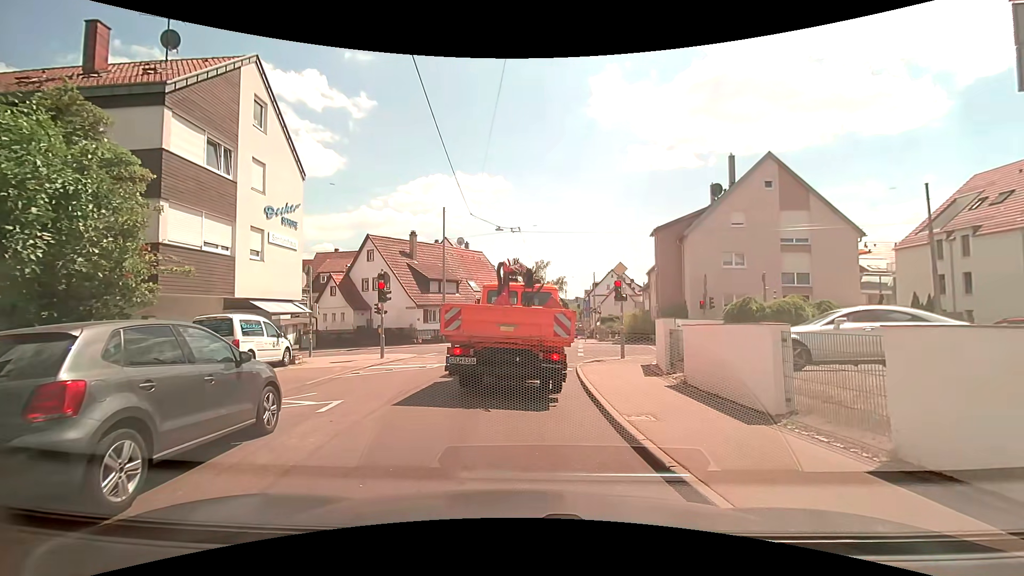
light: Day
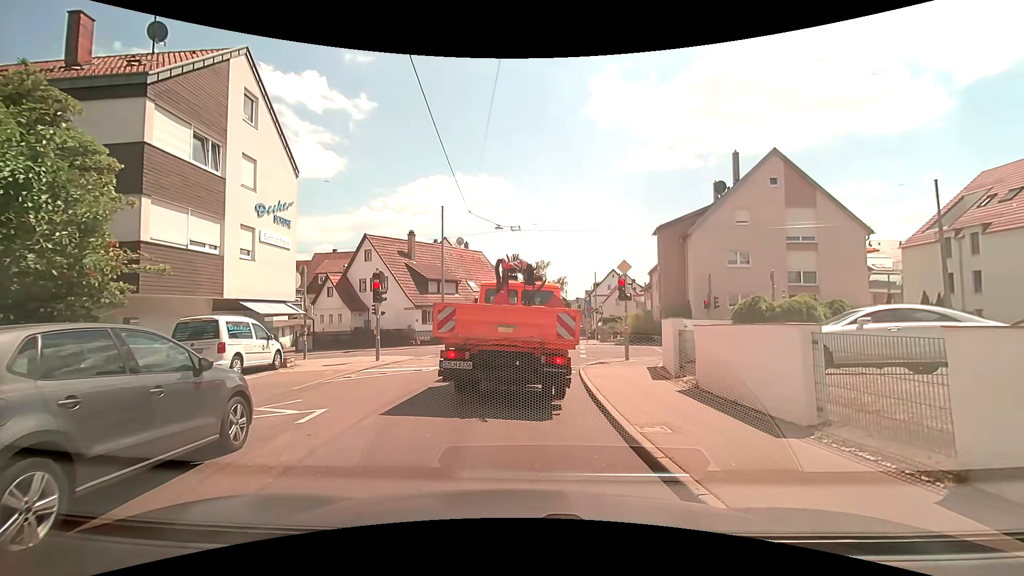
(0.0, +0.7) m; 0°
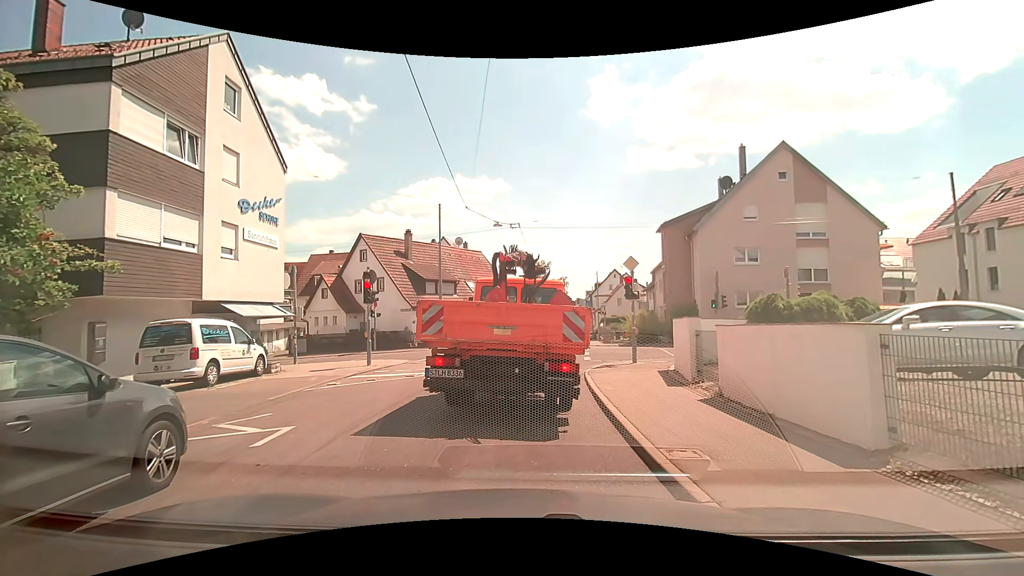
(0.0, +1.1) m; 0°
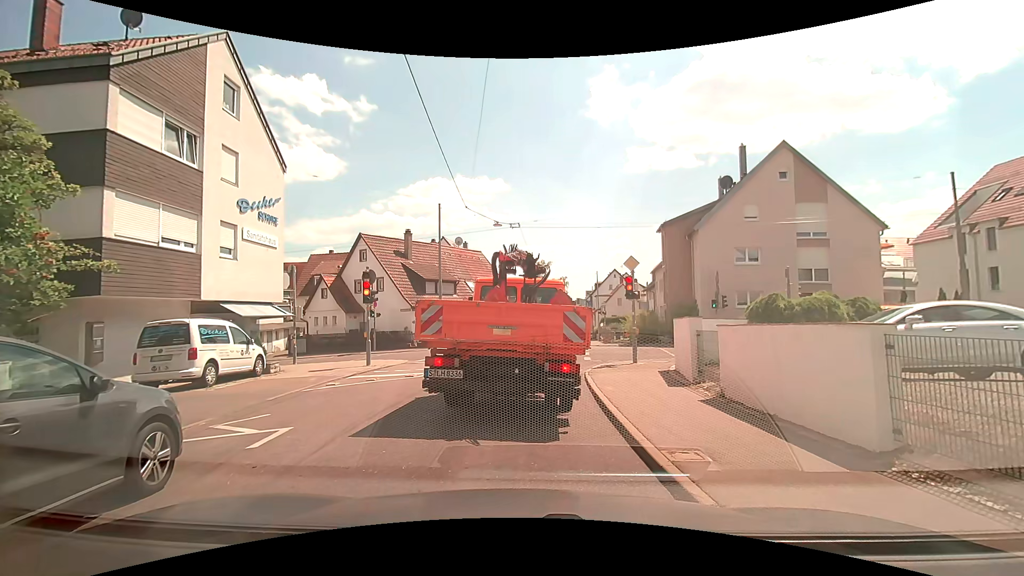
(0.0, +0.1) m; 0°
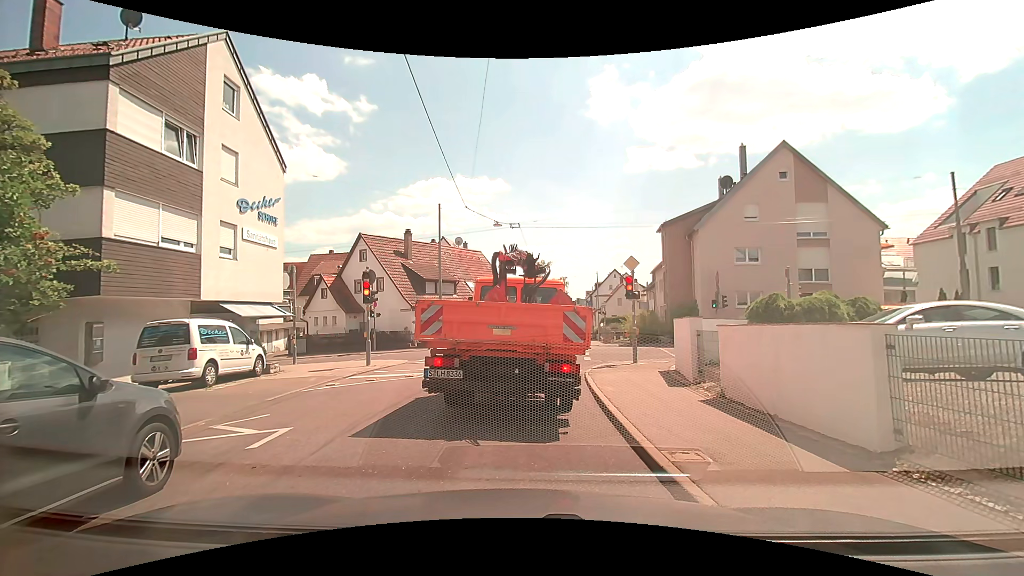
(0.0, 0.0) m; 0°
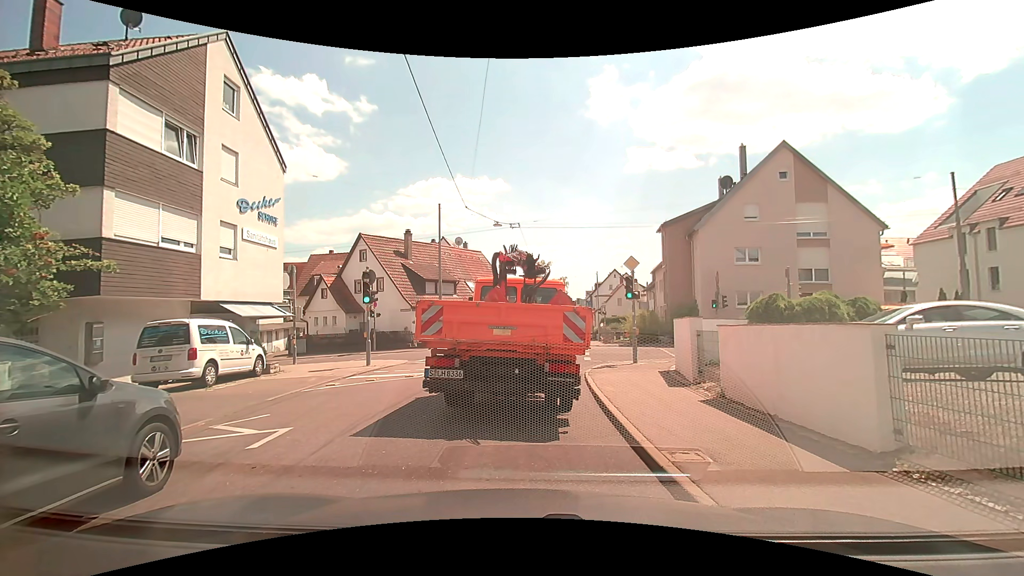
(0.0, 0.0) m; 0°
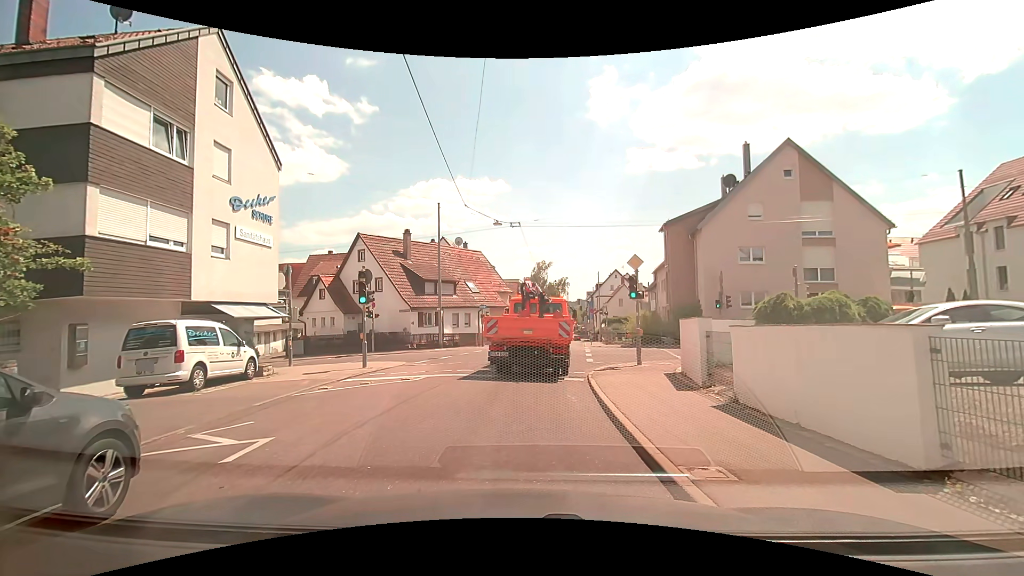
(0.0, +0.5) m; 0°
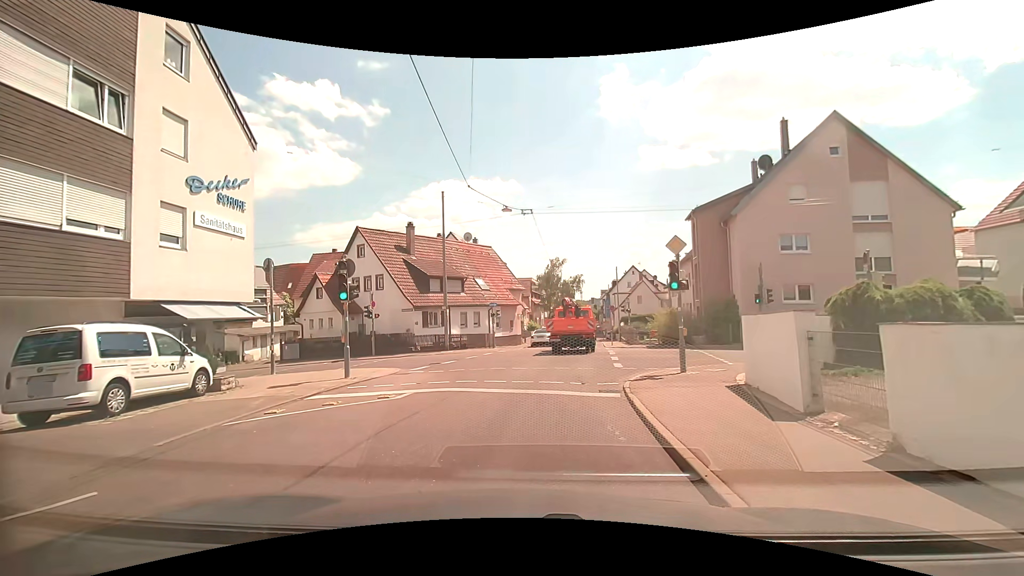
(0.0, +3.3) m; 0°
